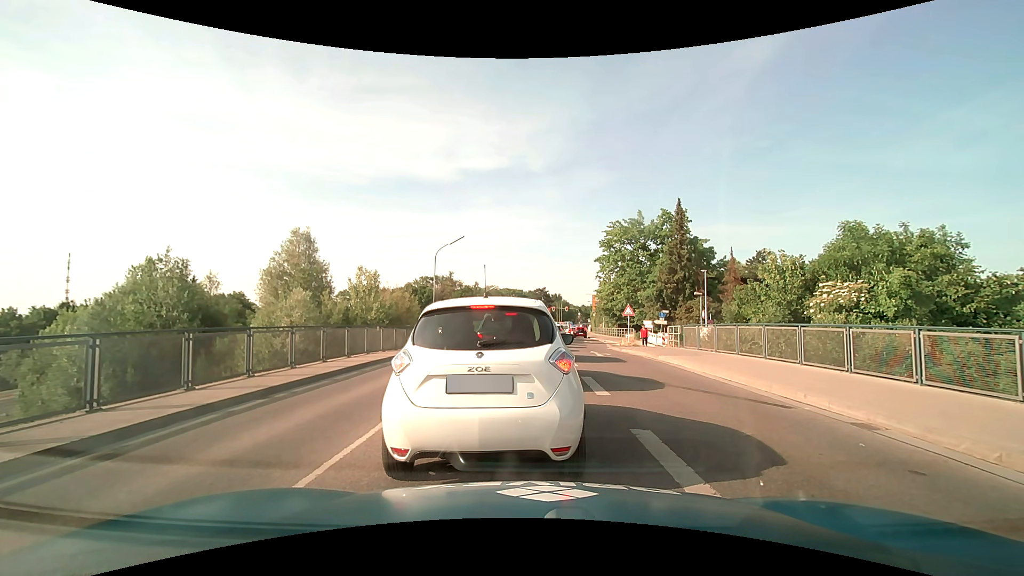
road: secondary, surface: asphalt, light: Day
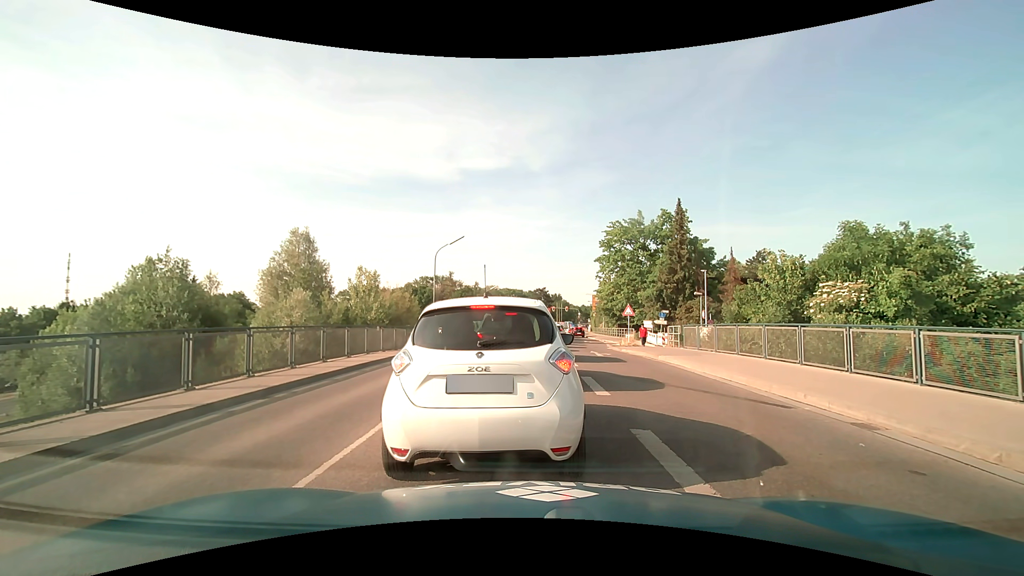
(0.0, 0.0) m; 0°
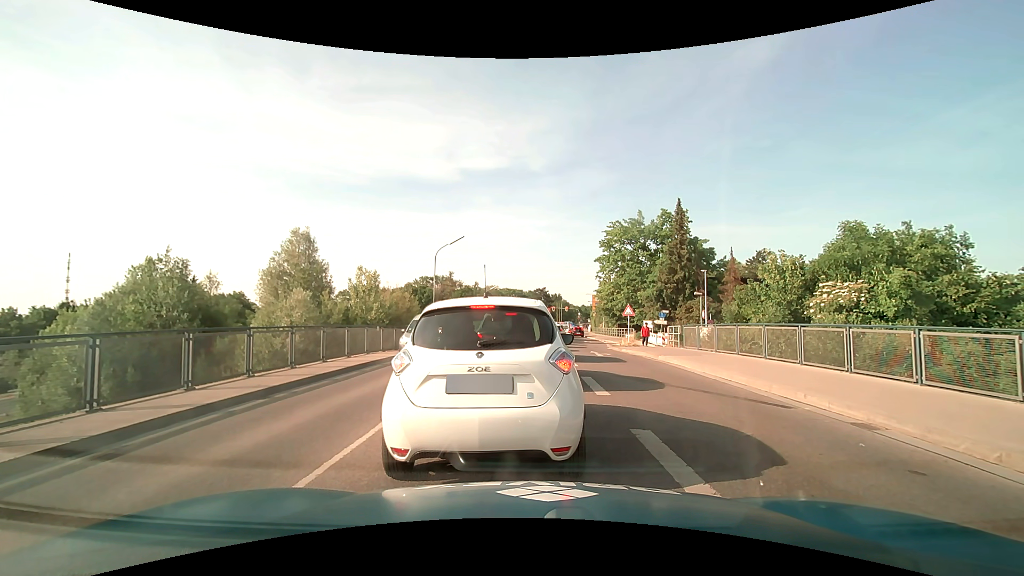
(0.0, 0.0) m; 0°
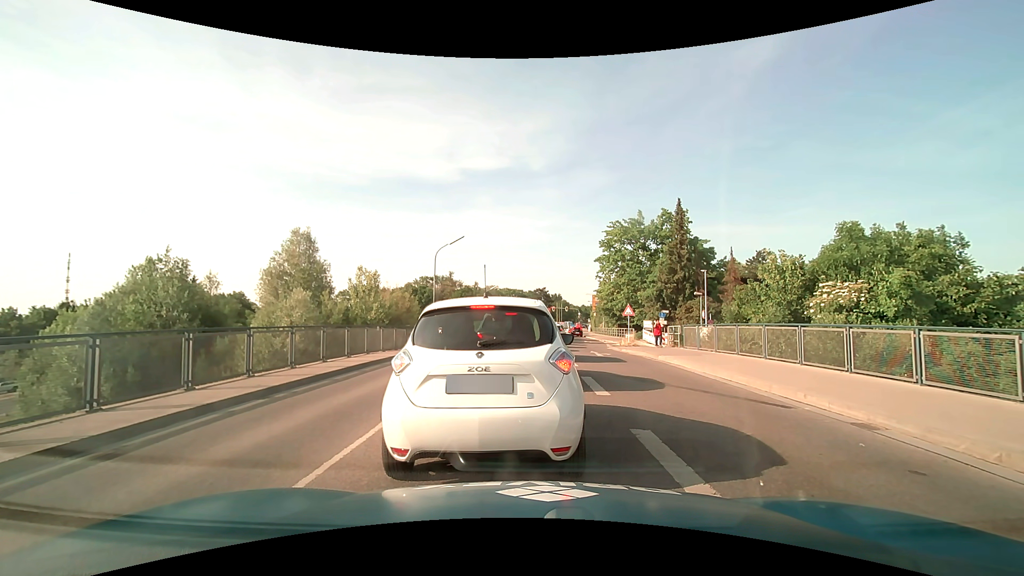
(0.0, 0.0) m; 0°
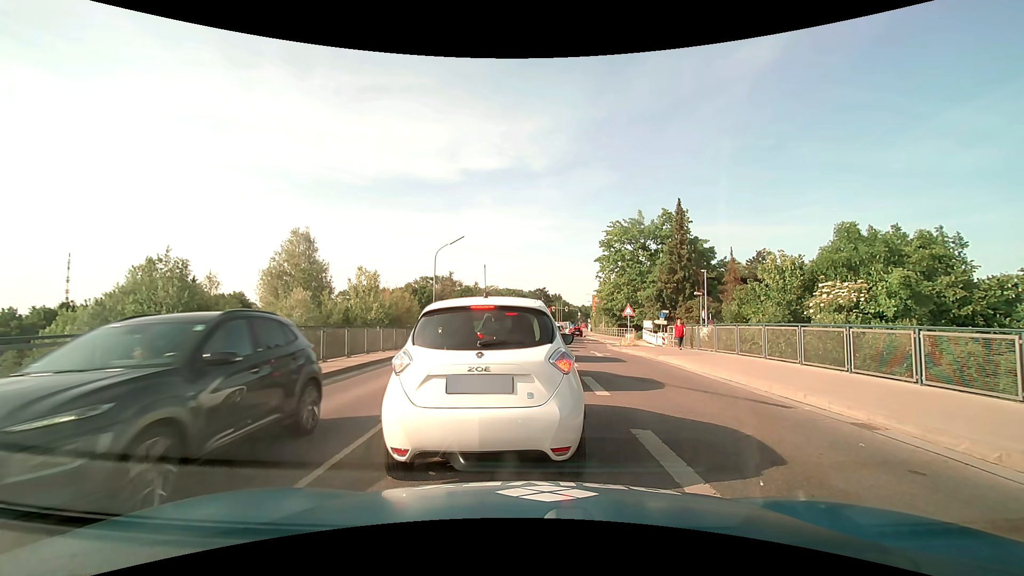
(0.0, 0.0) m; 0°
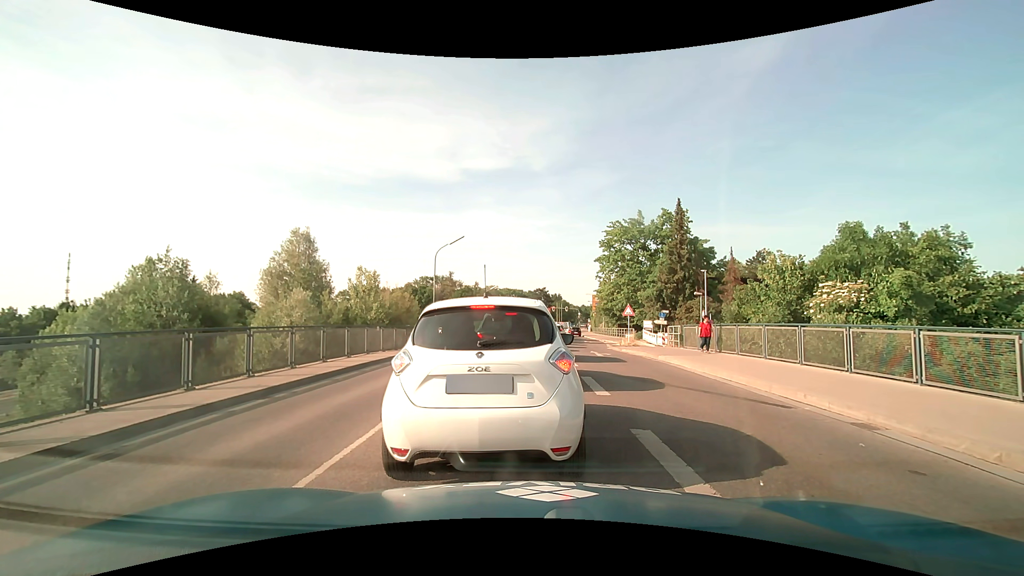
(0.0, 0.0) m; 0°
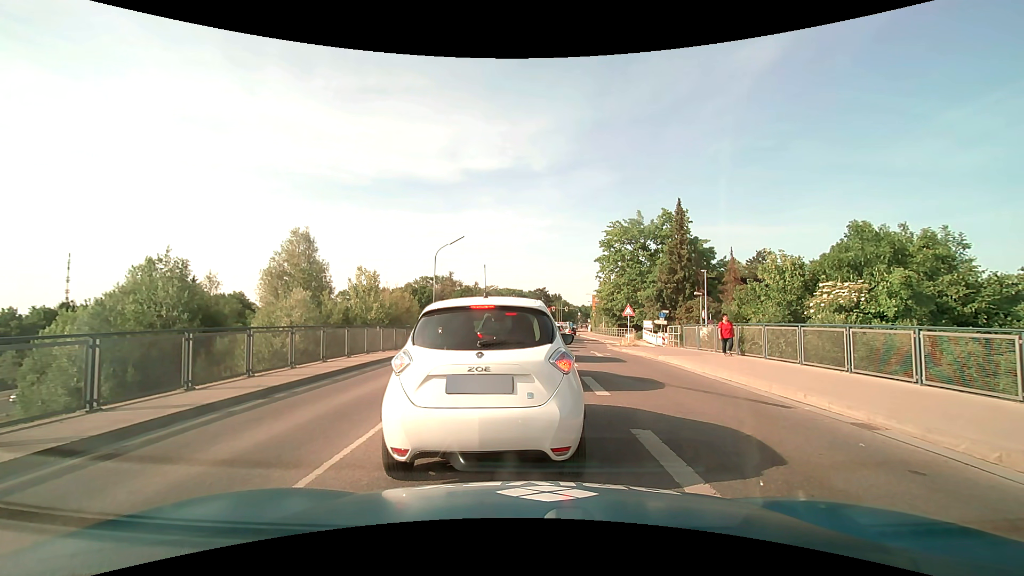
(0.0, 0.0) m; 0°
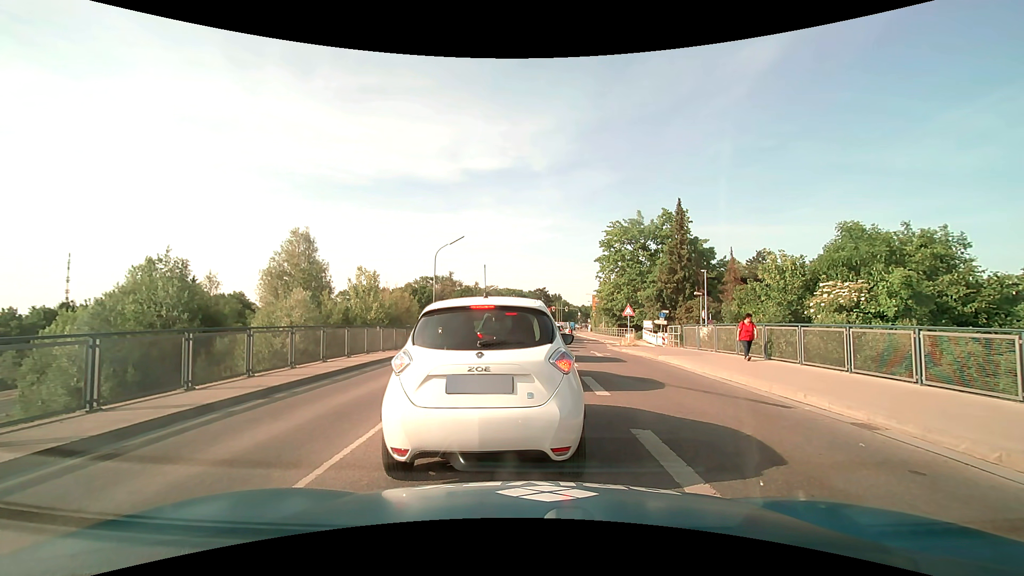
(0.0, 0.0) m; 0°
